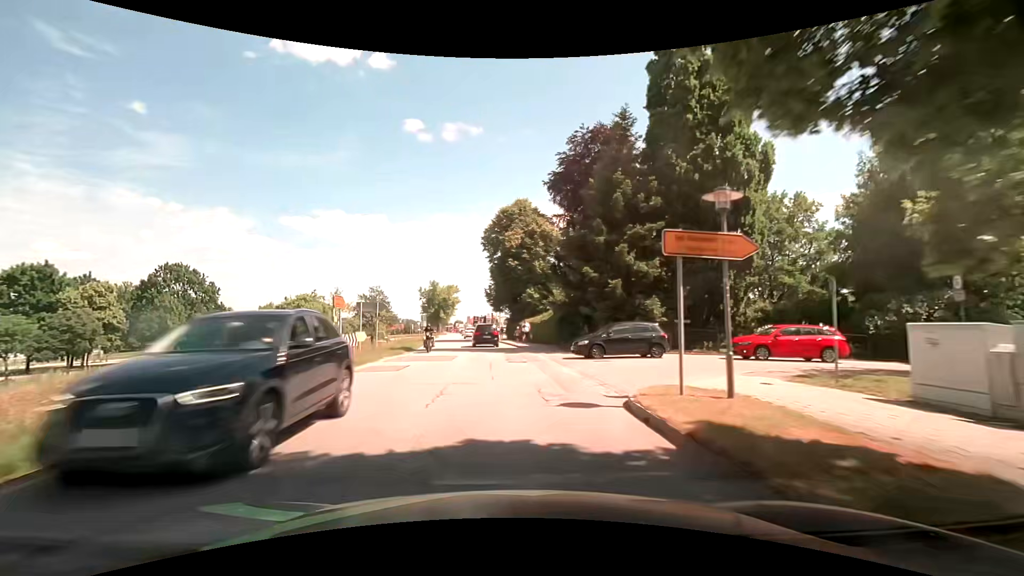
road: secondary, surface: asphalt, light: Day
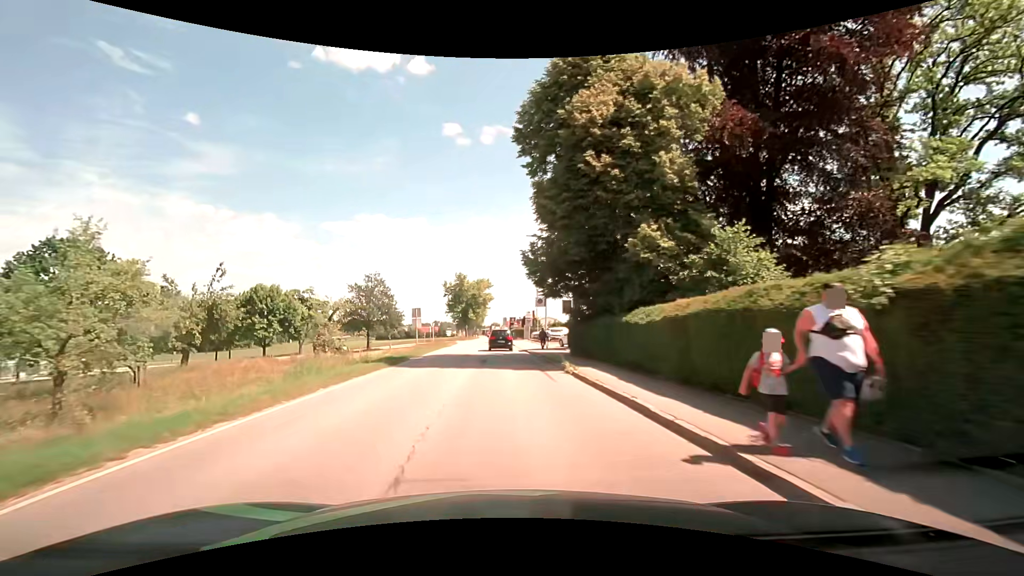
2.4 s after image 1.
(-0.4, +30.4) m; -3°
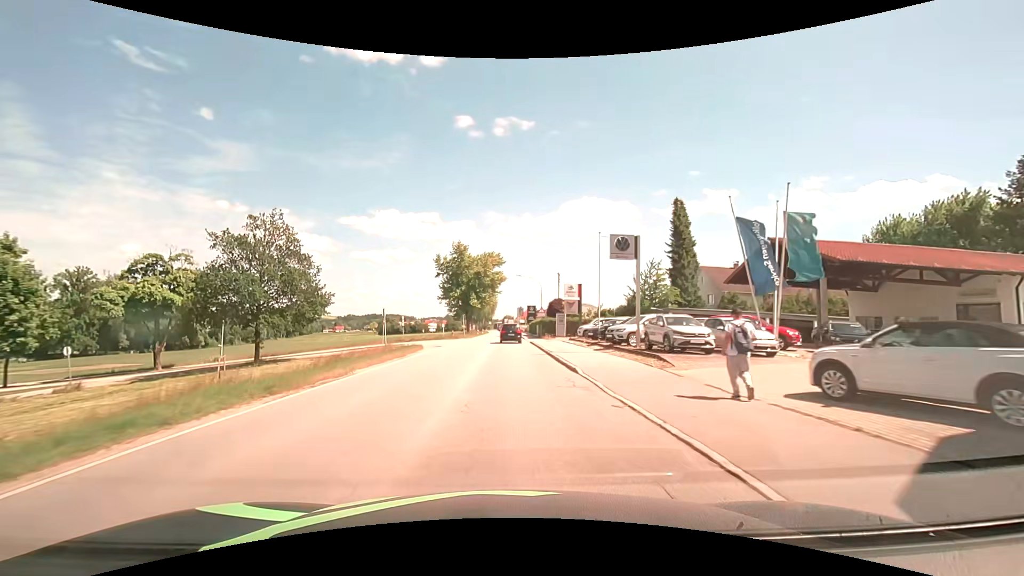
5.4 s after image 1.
(-0.5, +38.2) m; -1°
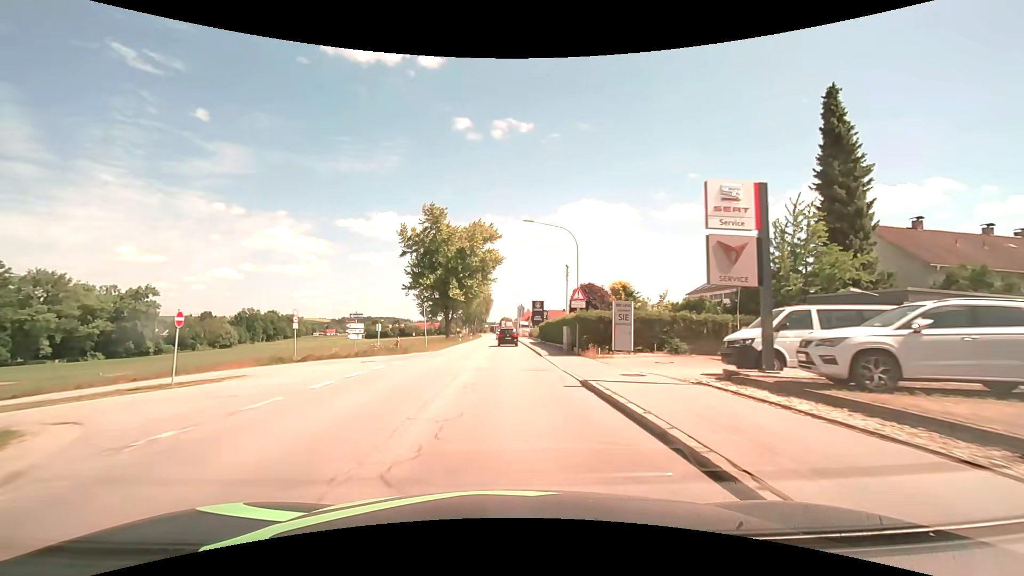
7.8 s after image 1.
(+0.1, +30.6) m; +1°
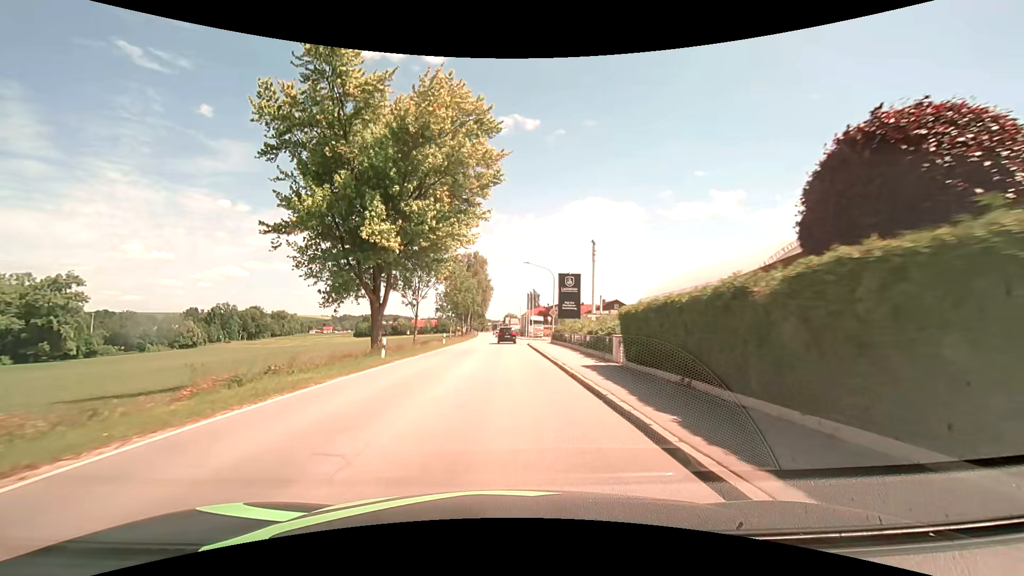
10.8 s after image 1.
(-0.3, +38.2) m; -1°
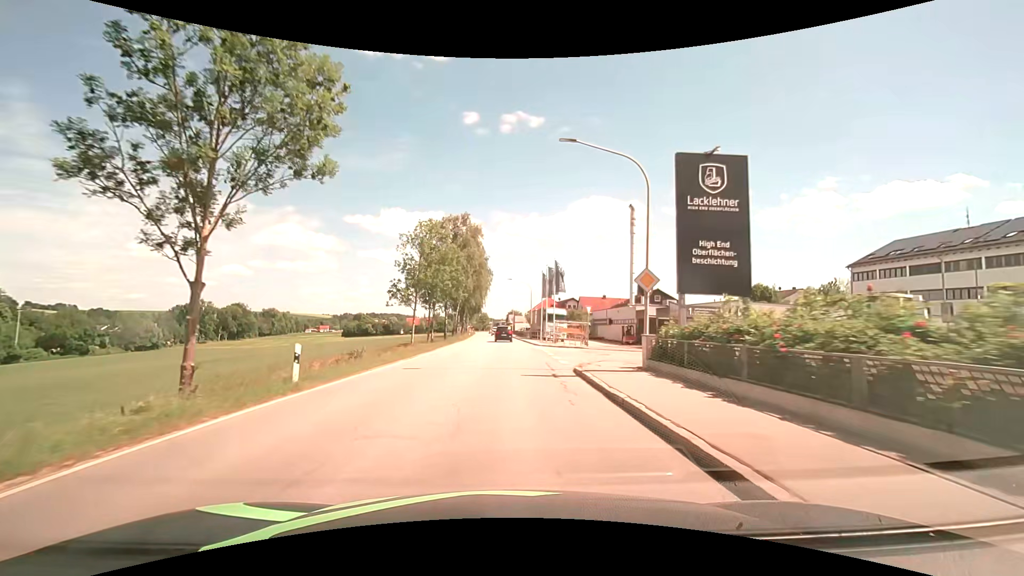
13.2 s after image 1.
(0.0, +30.7) m; 0°
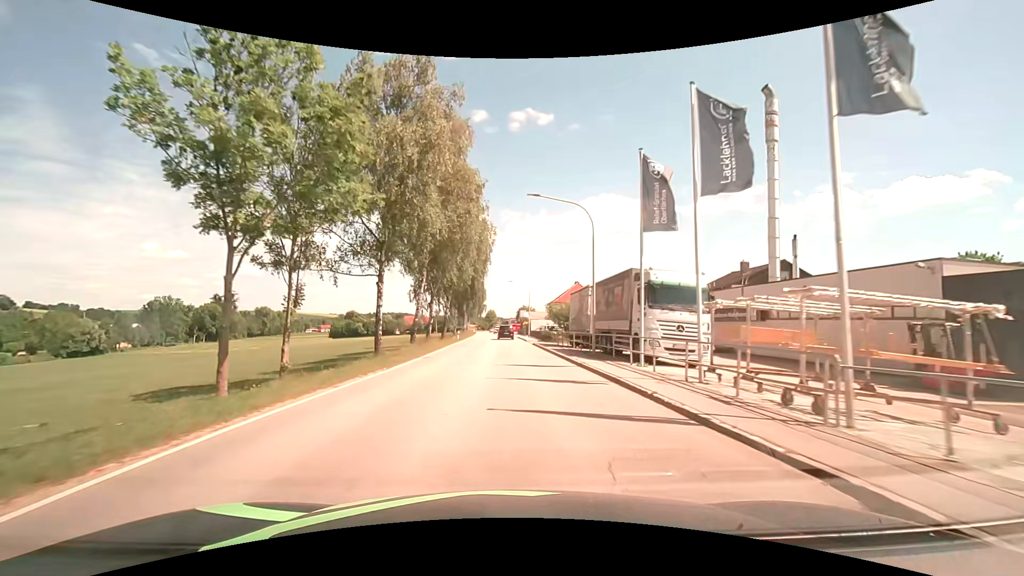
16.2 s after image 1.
(-0.7, +38.2) m; -1°
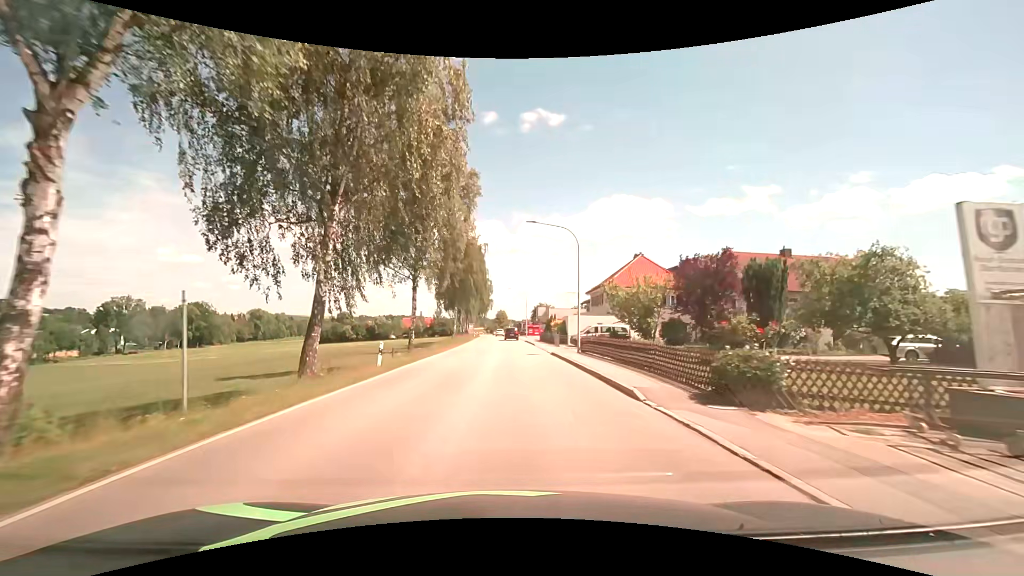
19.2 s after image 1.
(-0.5, +38.0) m; -1°
(0, +10) (0, +20) (0, +30) (0, +40) (0, +50) (0, +60) (-1, +70) (-1, +80) (-1, +90) (-2, +100) m
